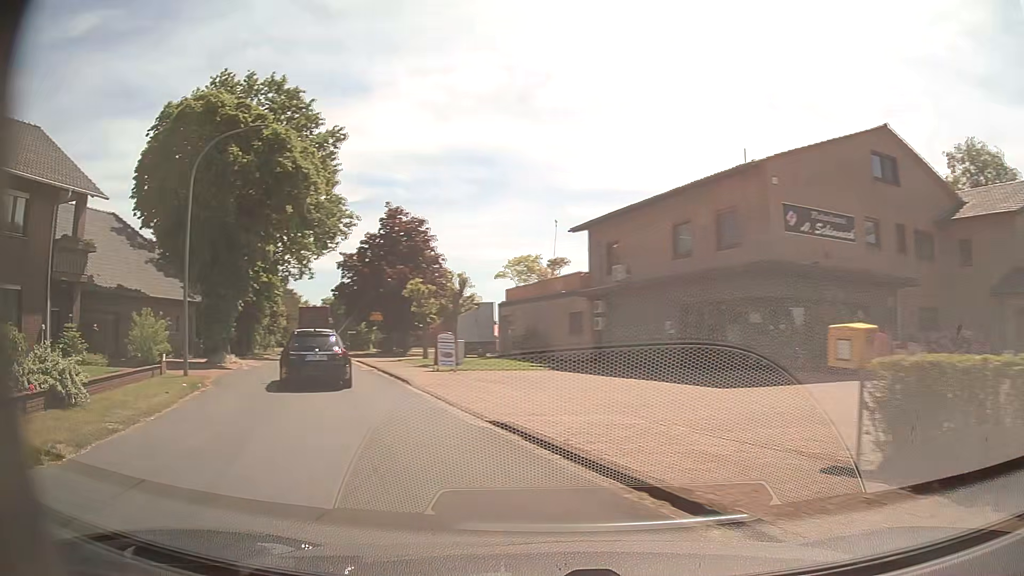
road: unclassified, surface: asphalt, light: Day
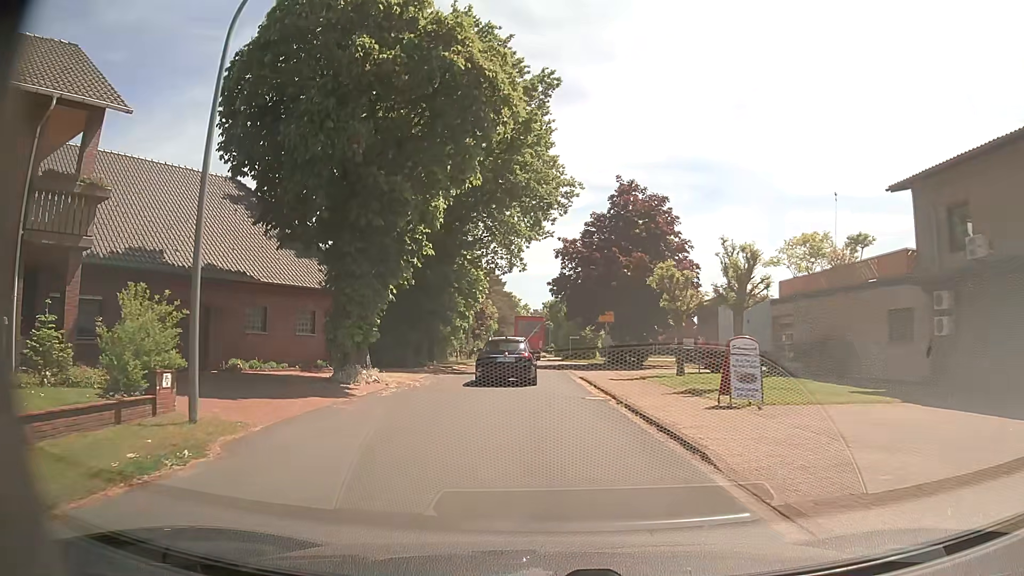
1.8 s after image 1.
(-2.5, +11.2) m; -19°
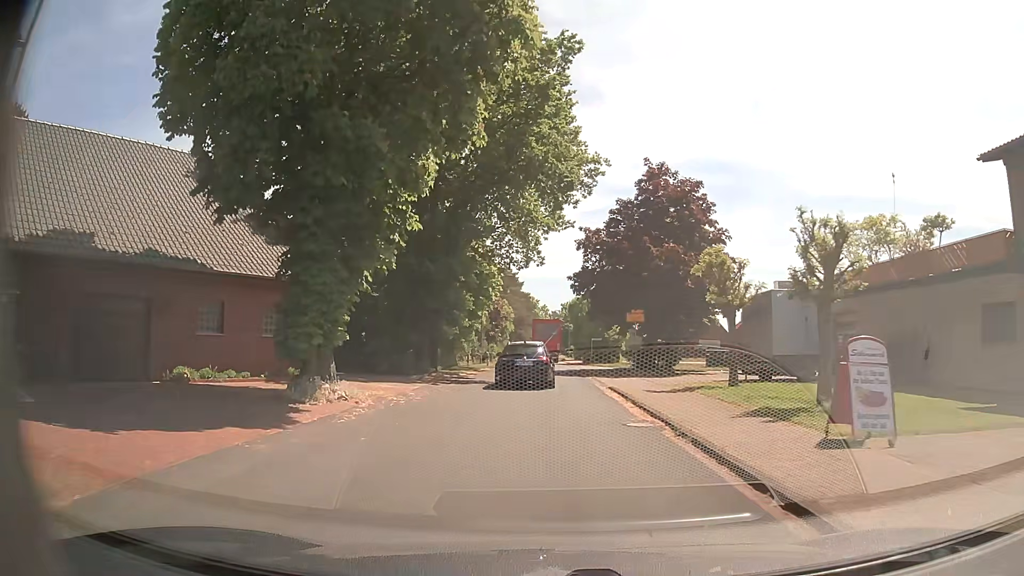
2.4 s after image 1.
(0.0, +4.8) m; -2°
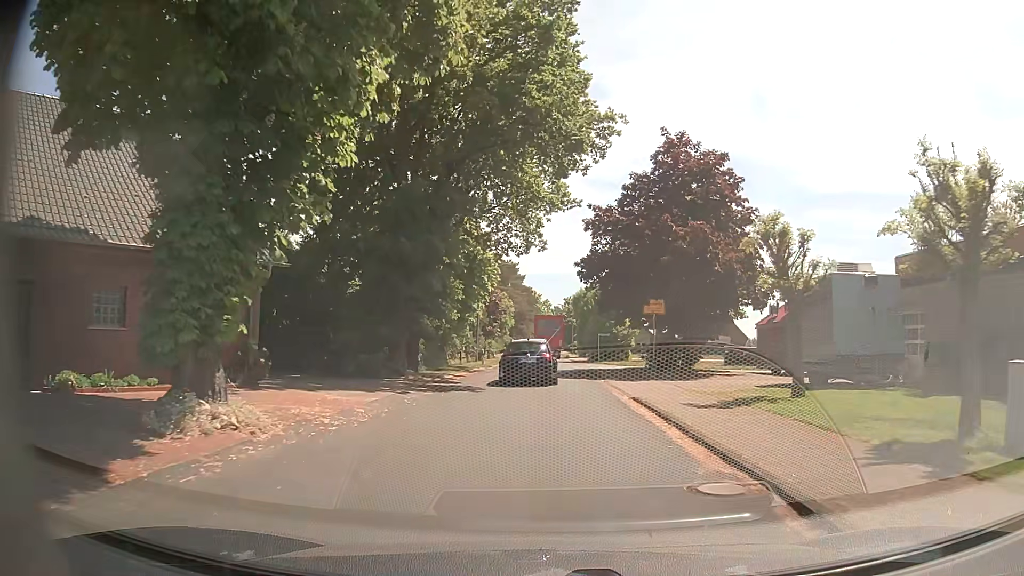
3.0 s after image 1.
(0.0, +5.3) m; 0°
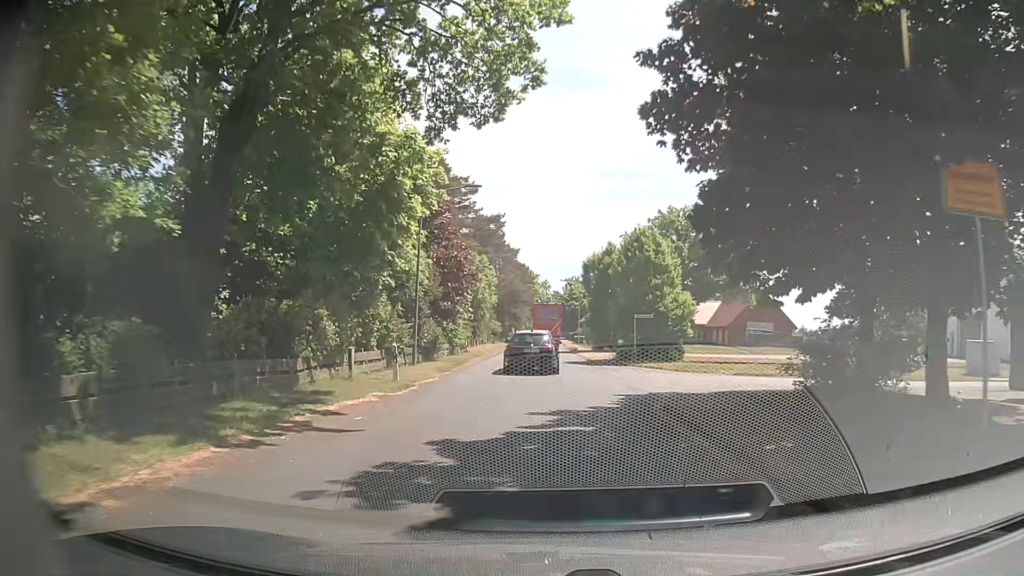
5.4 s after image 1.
(+0.2, +22.9) m; +1°
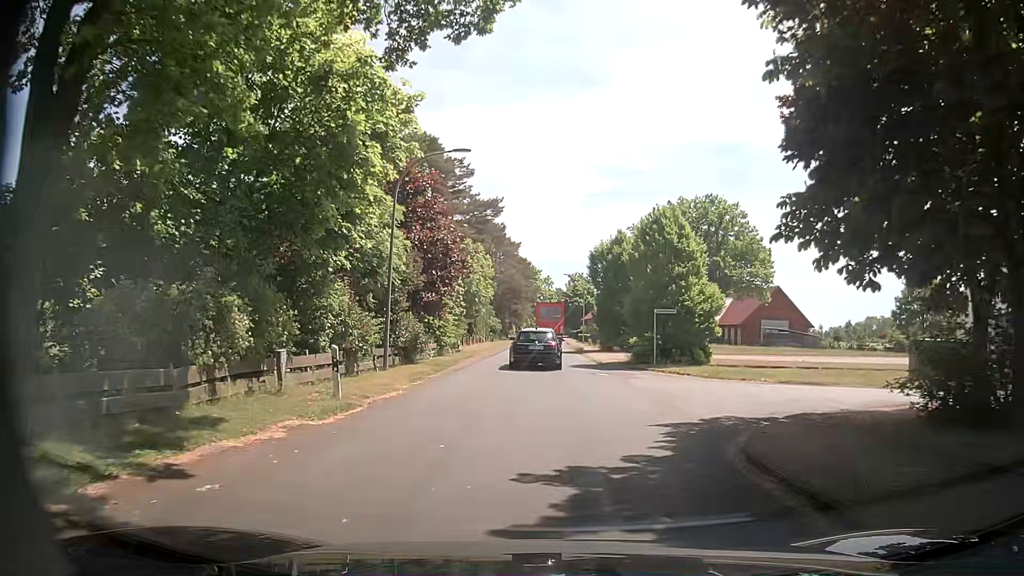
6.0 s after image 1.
(-0.1, +5.0) m; +1°
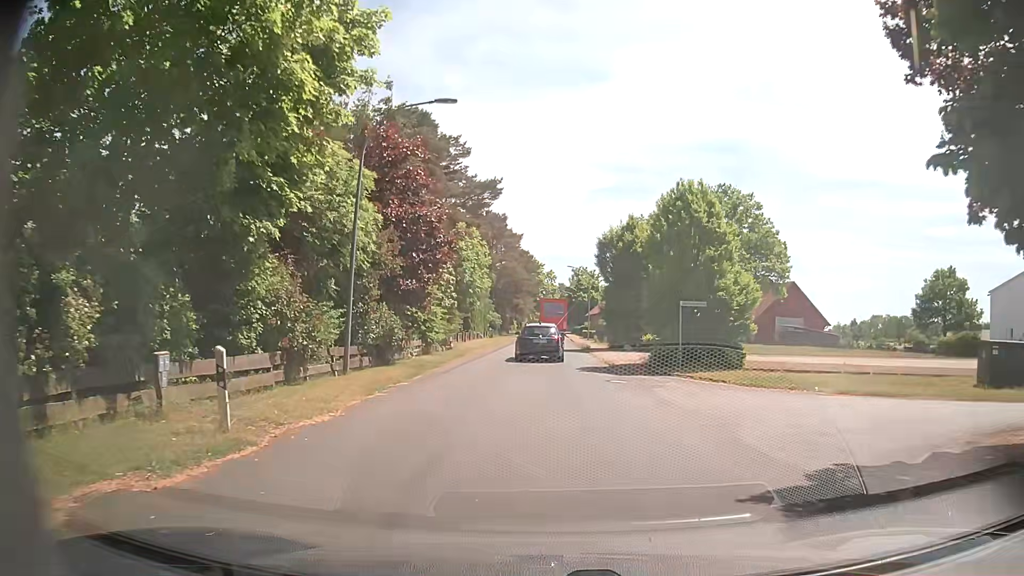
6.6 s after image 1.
(-0.1, +4.4) m; -1°
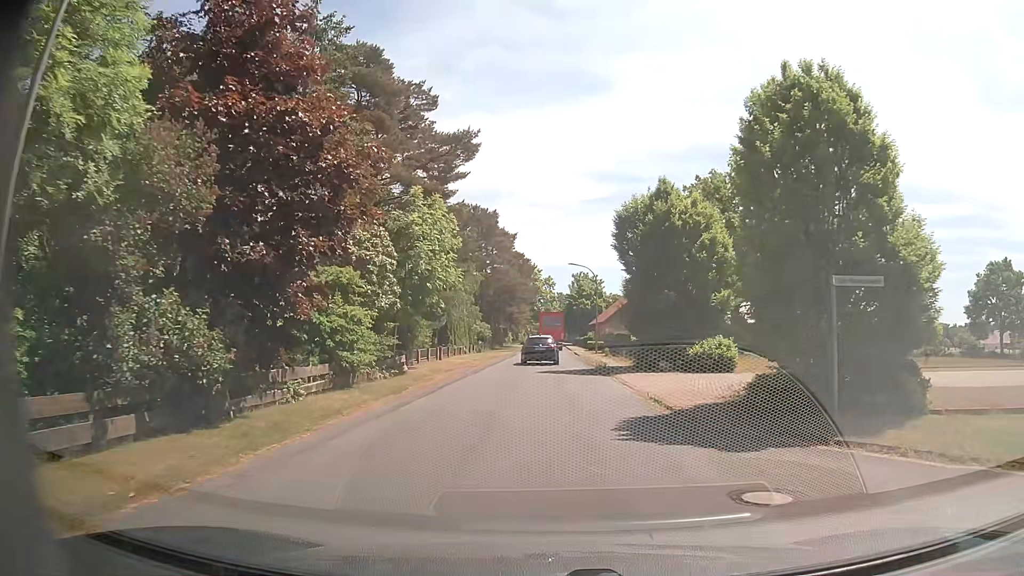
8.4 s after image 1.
(+0.2, +12.3) m; 0°
(0, +10) (0, +20) (0, +30) (0, +40) (0, +50) (0, +60) (0, +70) (0, +80) (0, +90) (+1, +100) m
